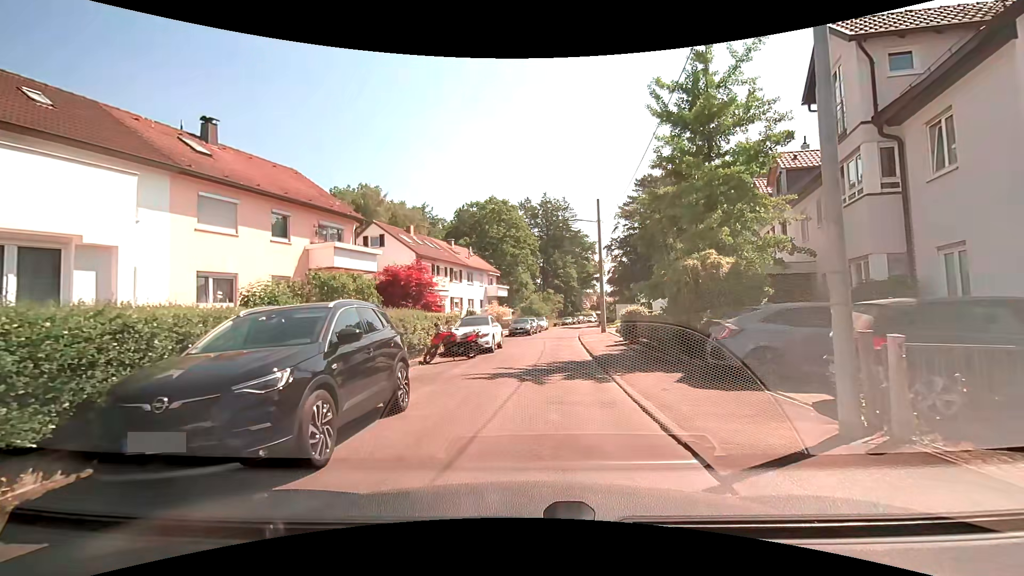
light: Day
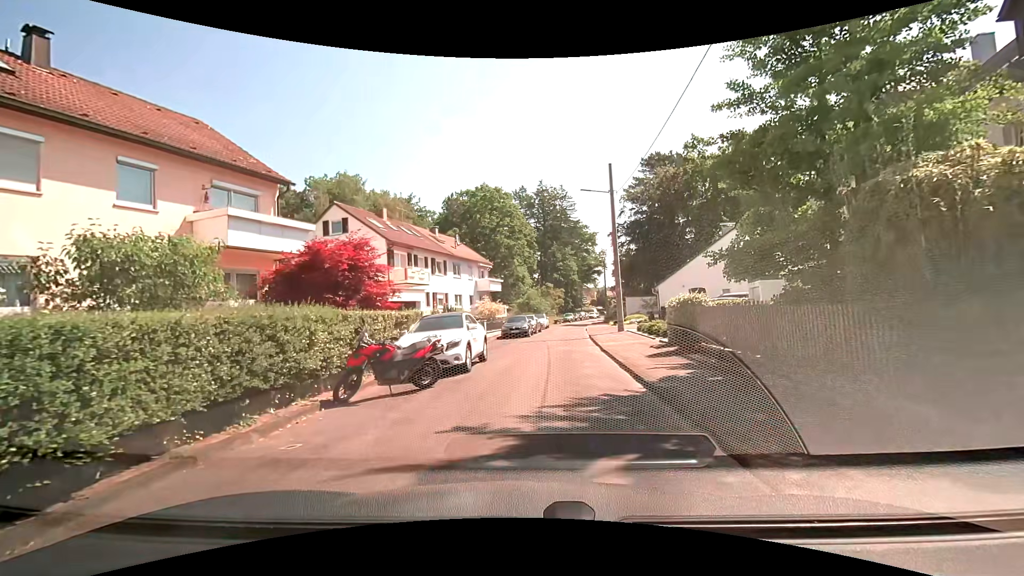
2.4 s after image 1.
(-0.1, +7.4) m; 0°
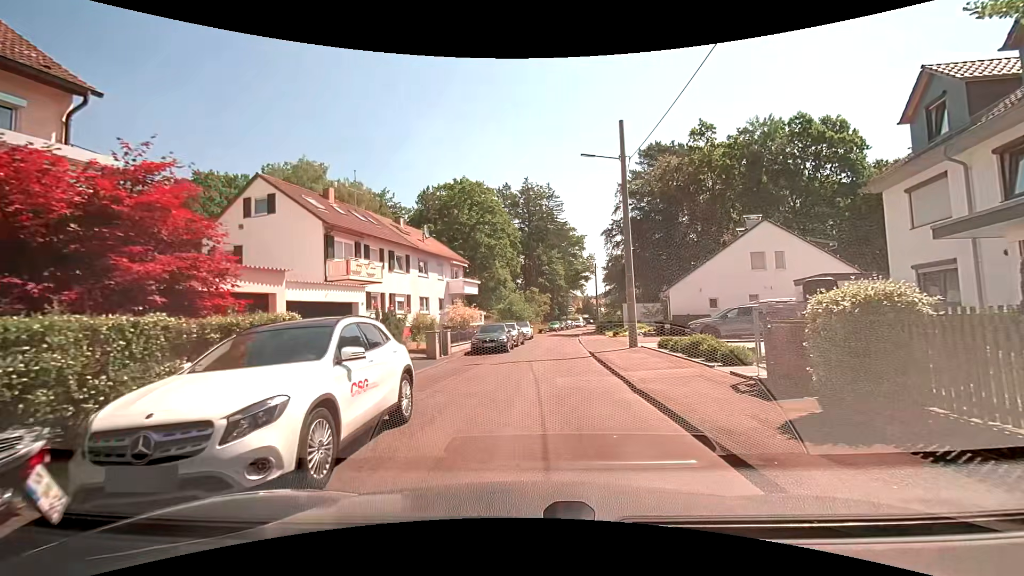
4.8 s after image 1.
(0.0, +7.7) m; +1°
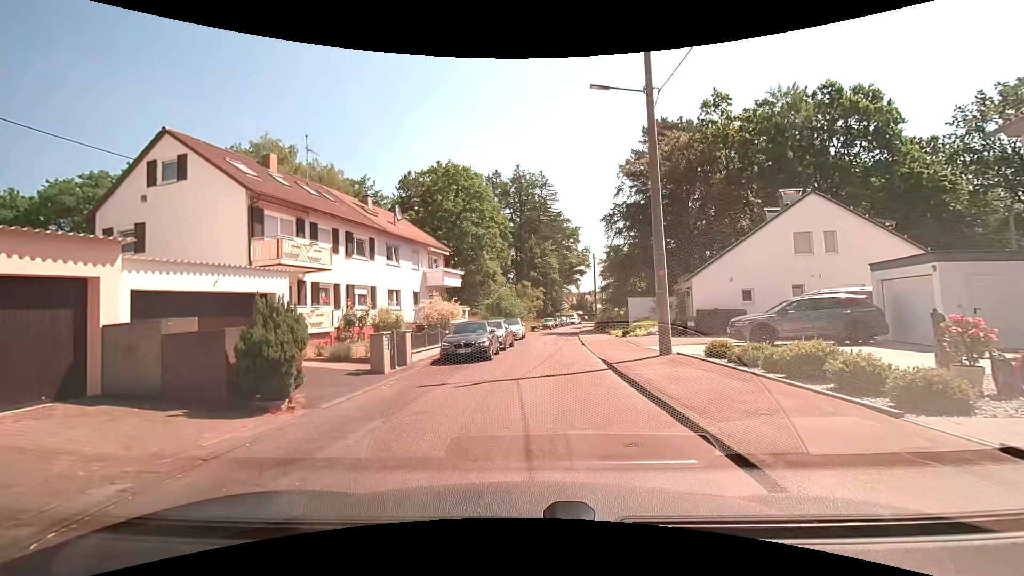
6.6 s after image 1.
(+0.1, +6.1) m; -1°
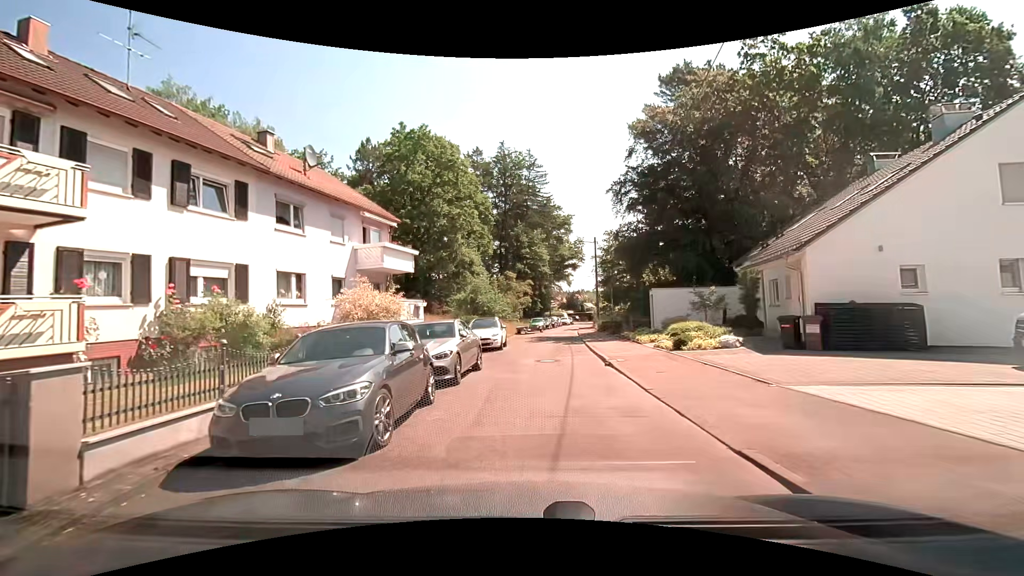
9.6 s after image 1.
(+0.5, +11.7) m; +2°
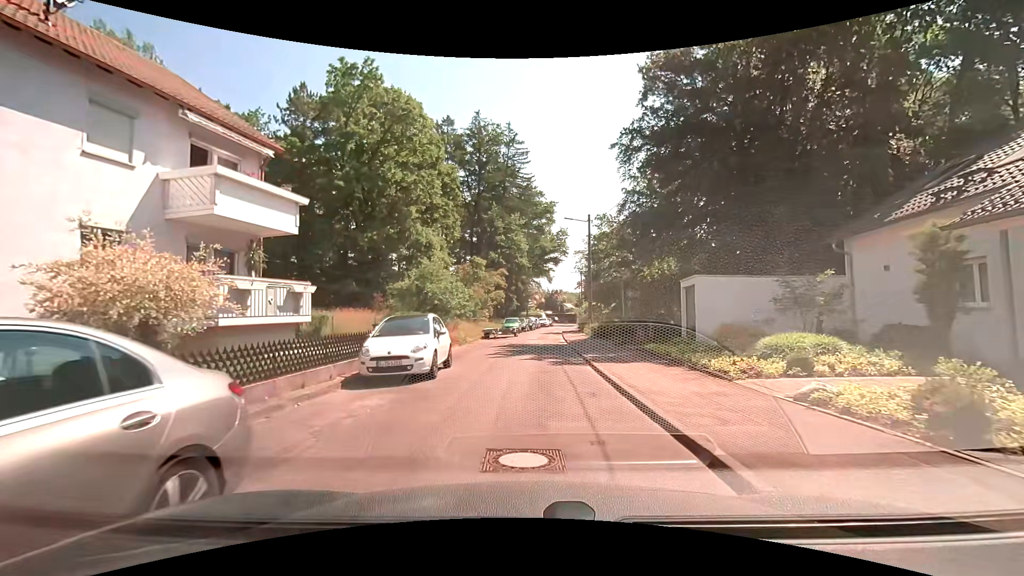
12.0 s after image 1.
(+0.6, +10.9) m; +5°
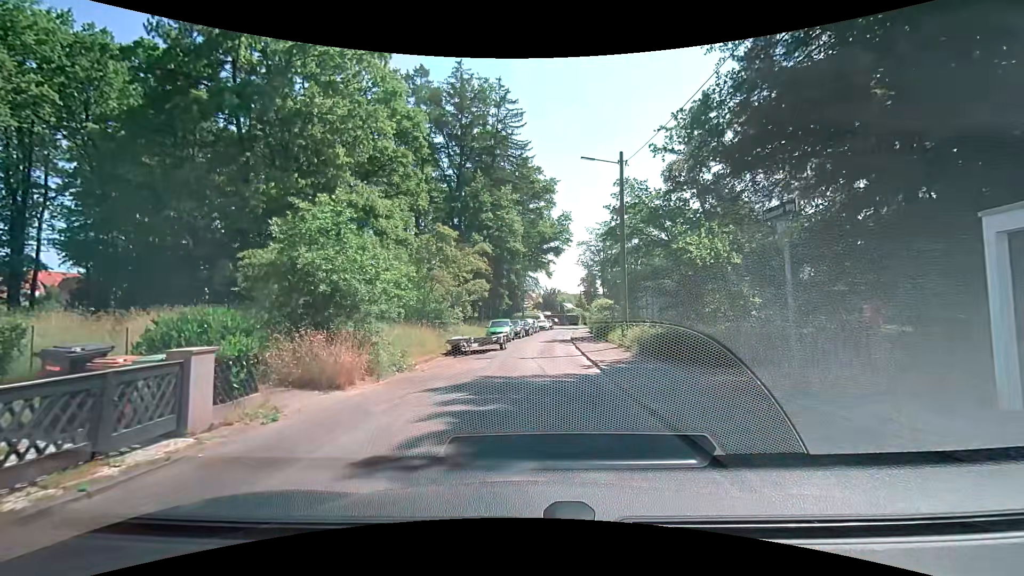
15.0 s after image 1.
(0.0, +13.5) m; -1°
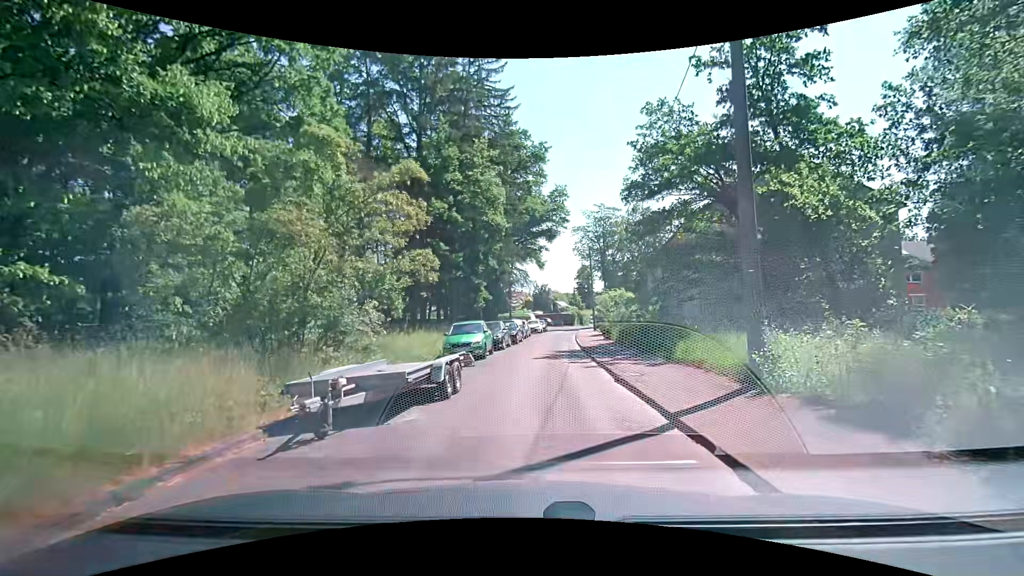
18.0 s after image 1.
(+0.4, +12.9) m; +2°
